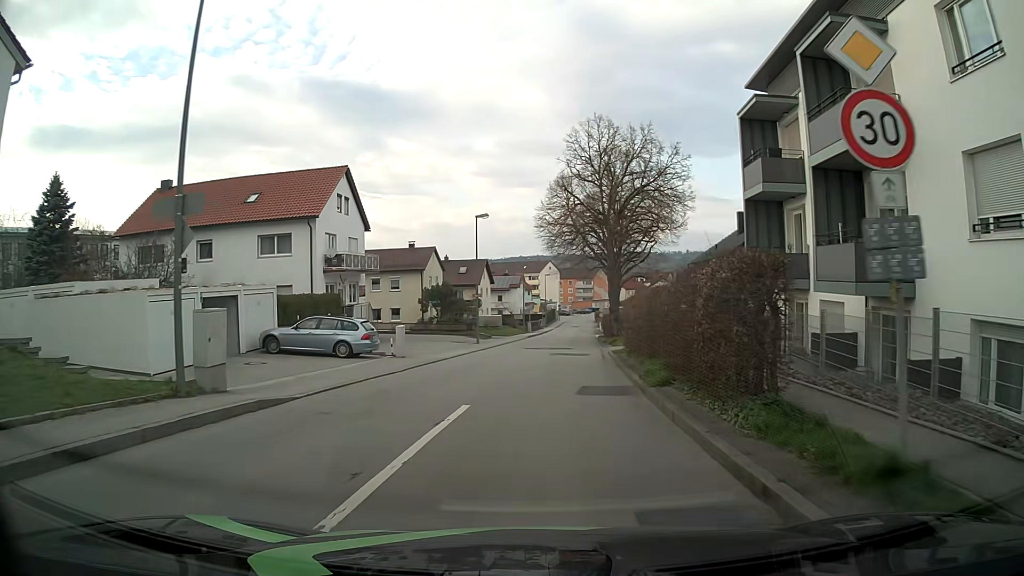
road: unclassified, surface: asphalt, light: Day
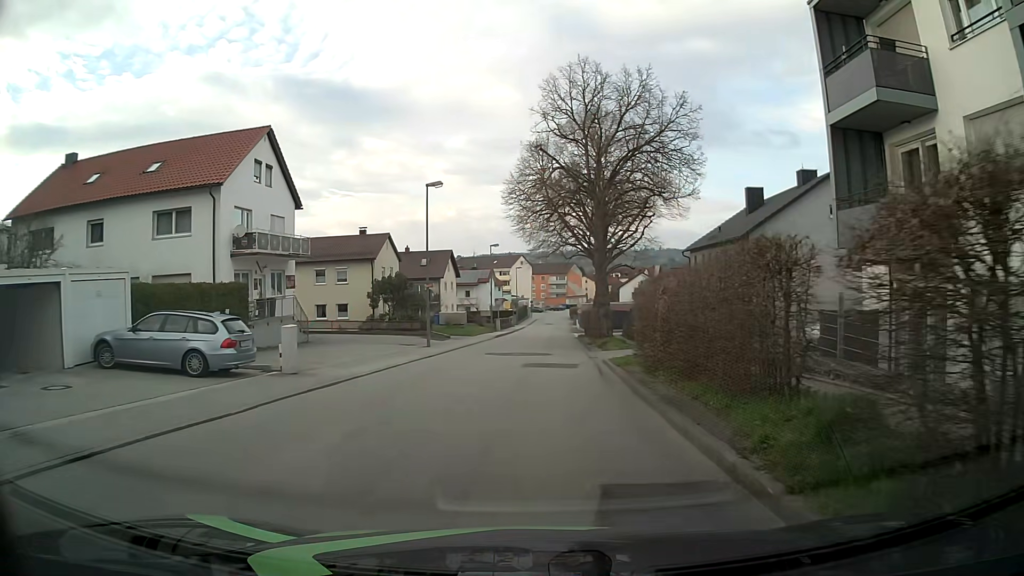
(+0.2, +9.0) m; +3°
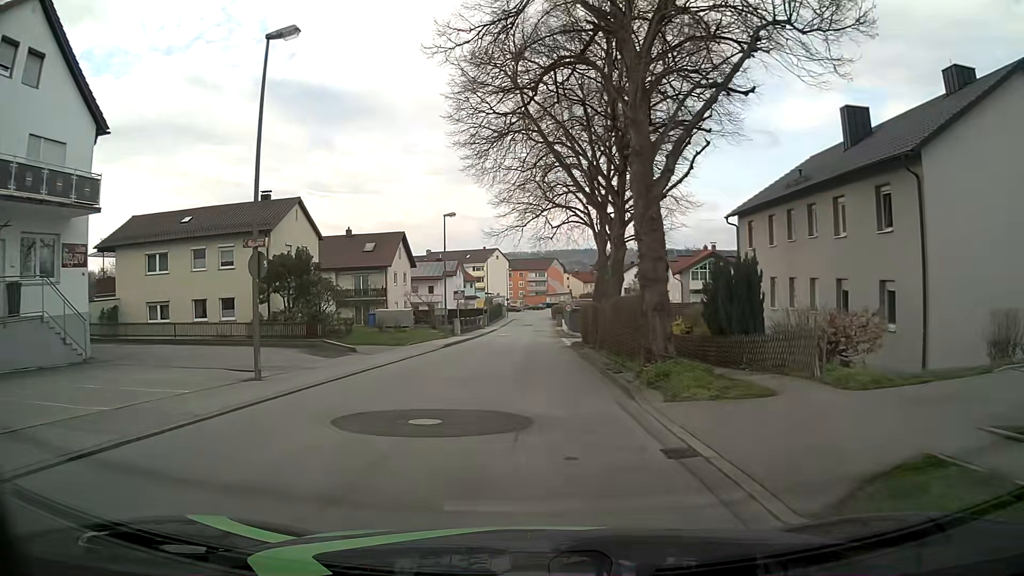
(+0.2, +18.1) m; +1°
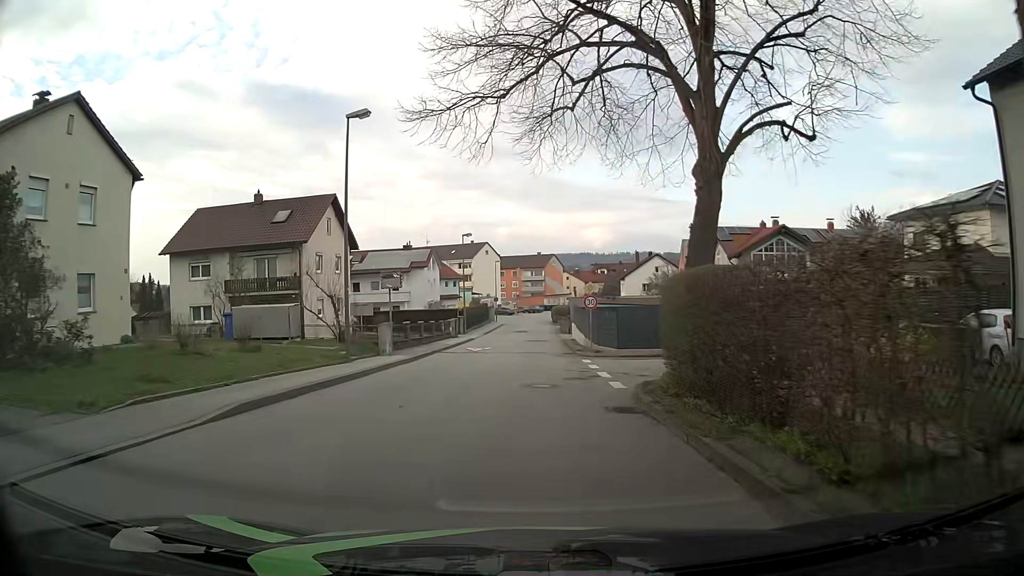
(-0.1, +22.6) m; 0°
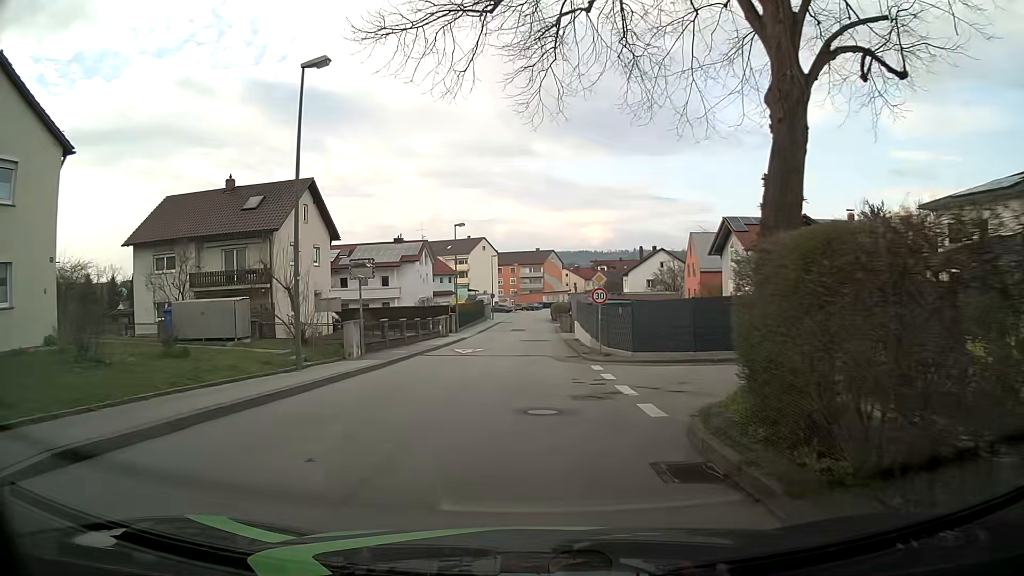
(0.0, +4.5) m; 0°
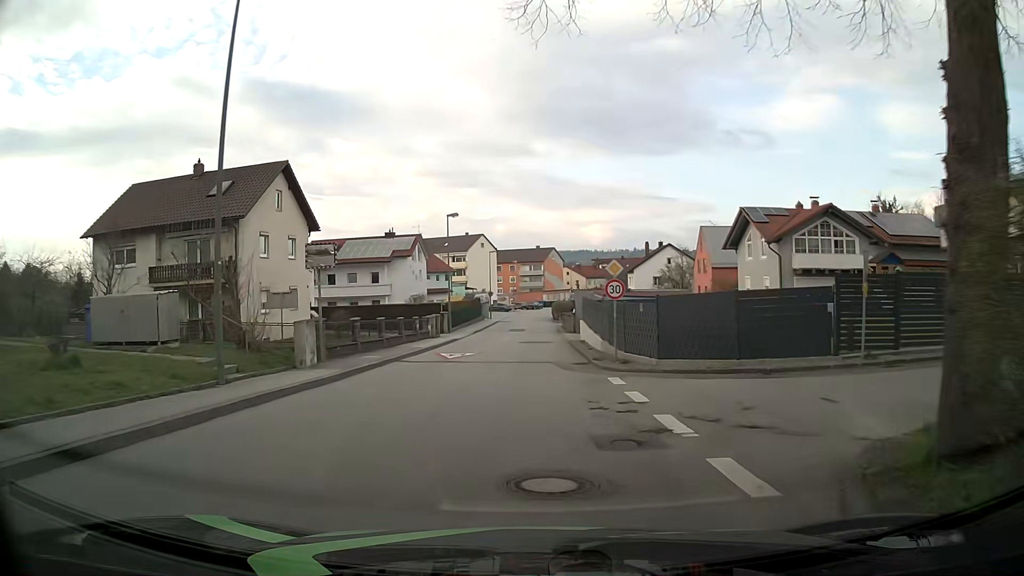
(0.0, +4.5) m; 0°
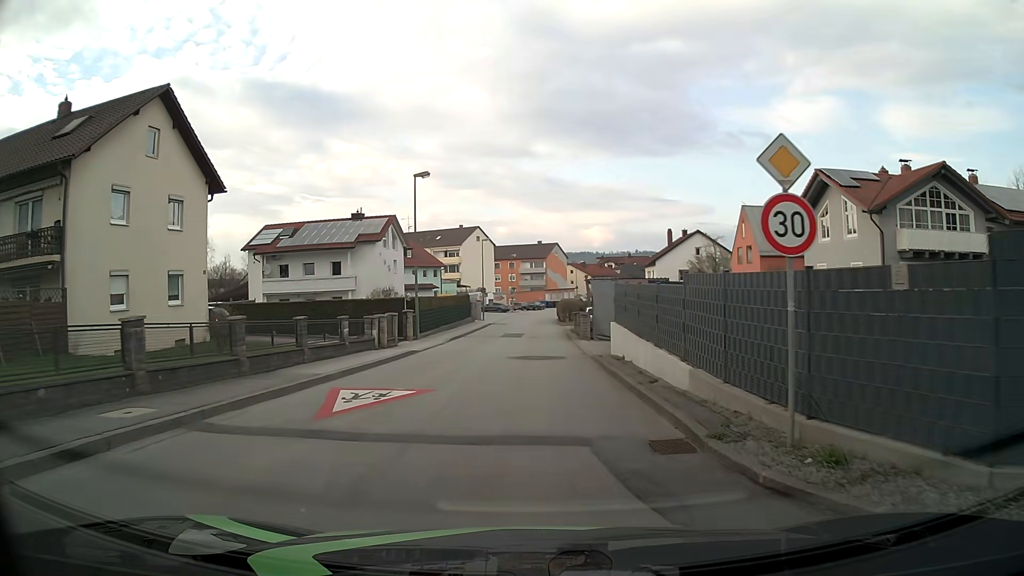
(+0.1, +13.6) m; 0°
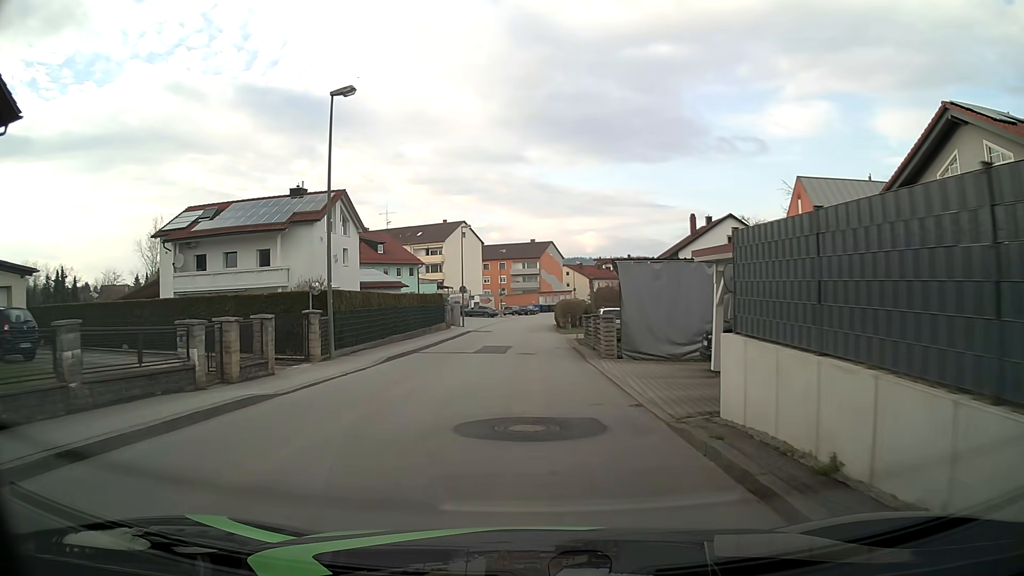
(+0.1, +13.4) m; 0°
(0, +10) (0, +20) (0, +30) (0, +40) (0, +50) (+1, +60) (+2, +70) (+3, +80) (+6, +90) (+9, +99) m
